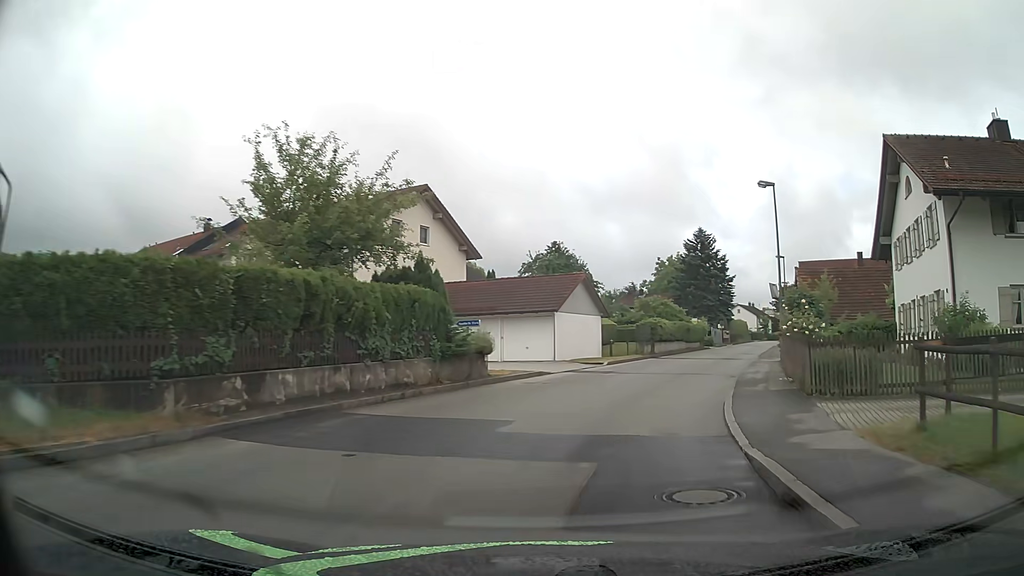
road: unclassified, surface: asphalt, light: Day
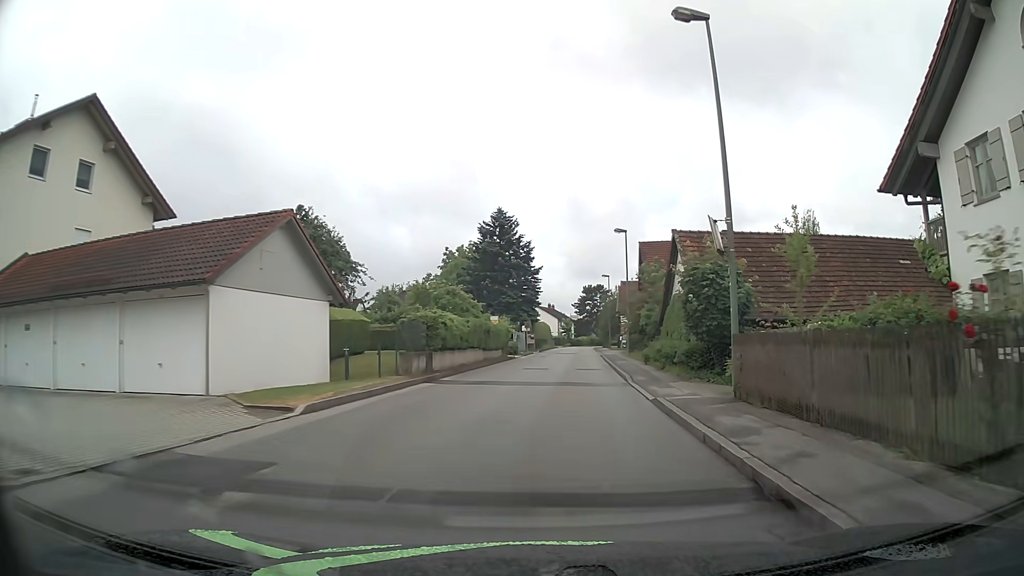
(+3.1, +18.1) m; +18°
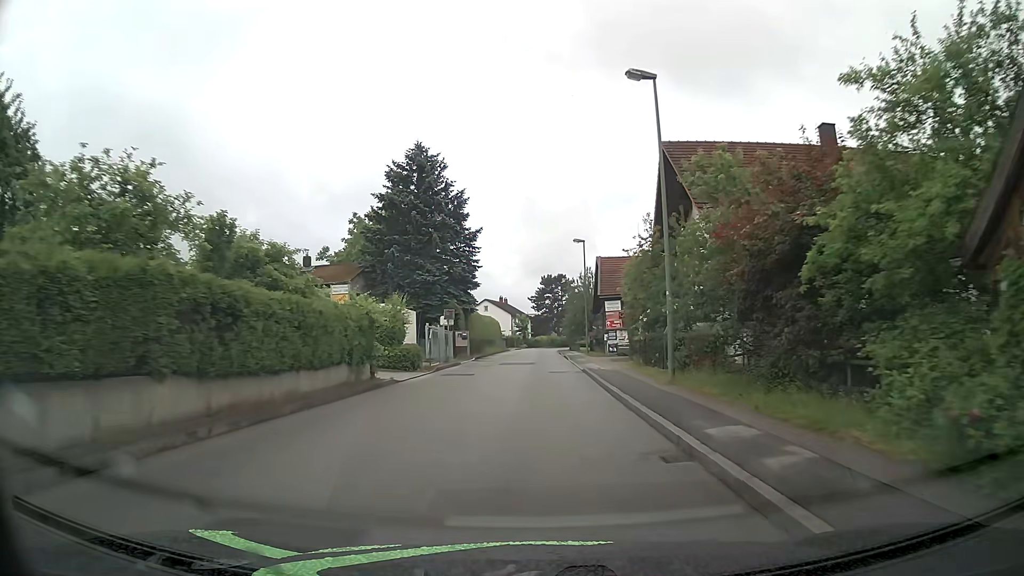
(+1.3, +26.5) m; +3°
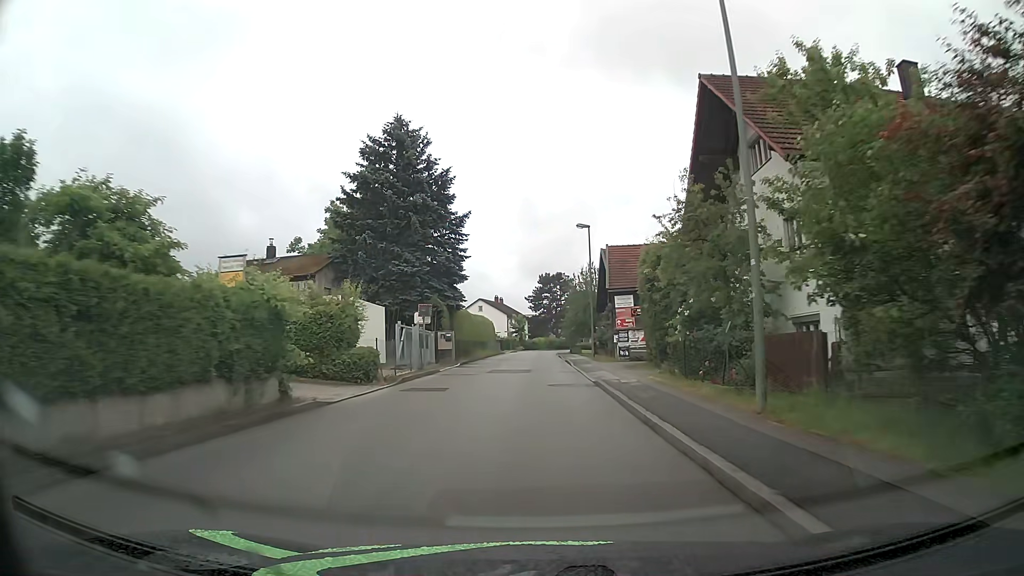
(0.0, +7.0) m; 0°
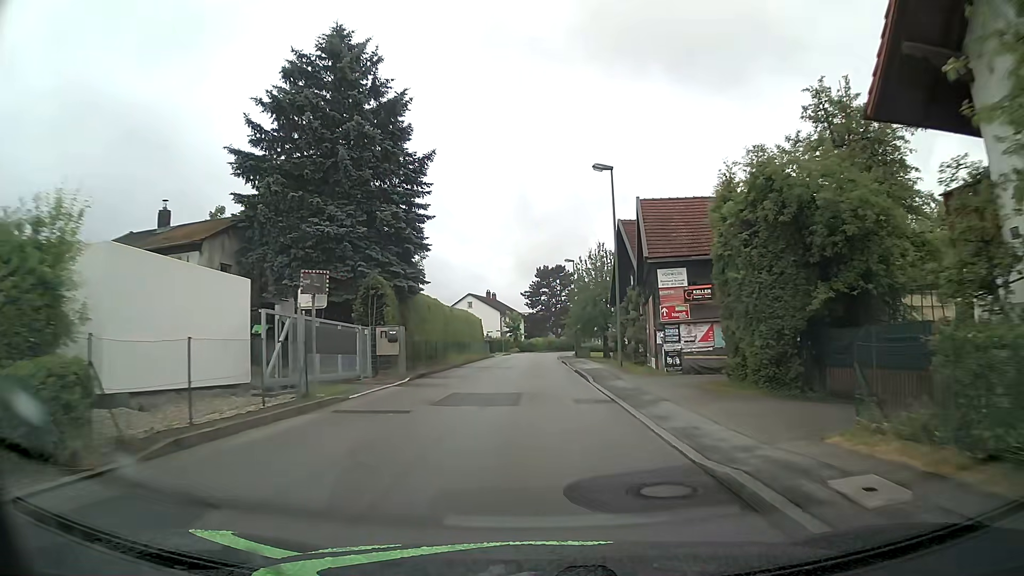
(+0.1, +14.2) m; +1°
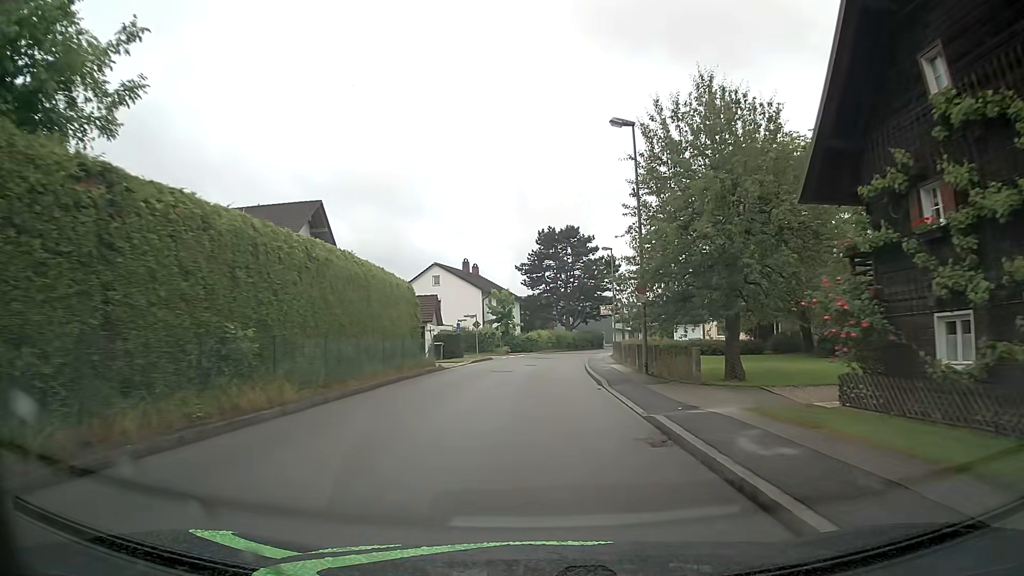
(-0.2, +36.1) m; 0°
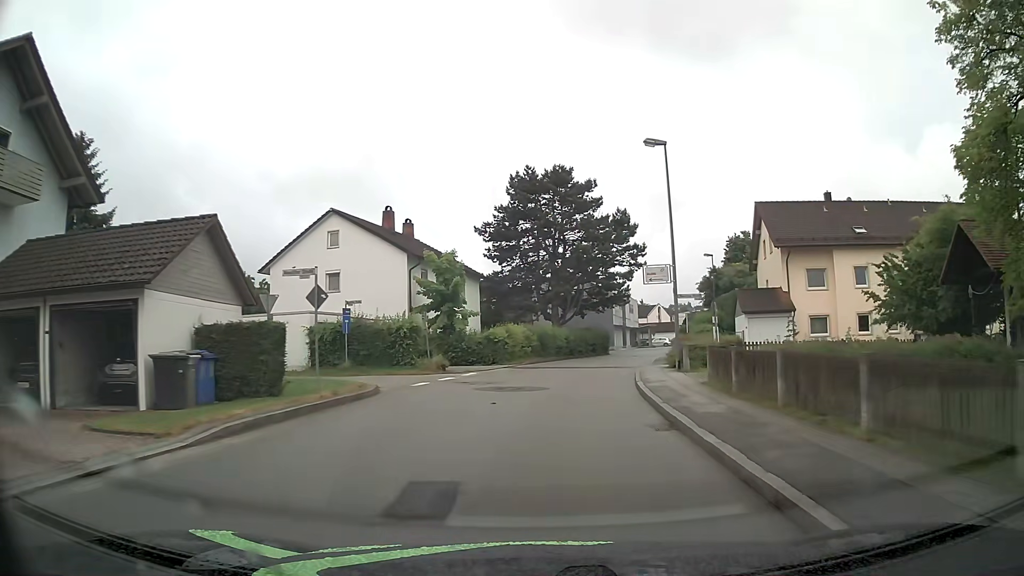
(+0.1, +29.1) m; +2°
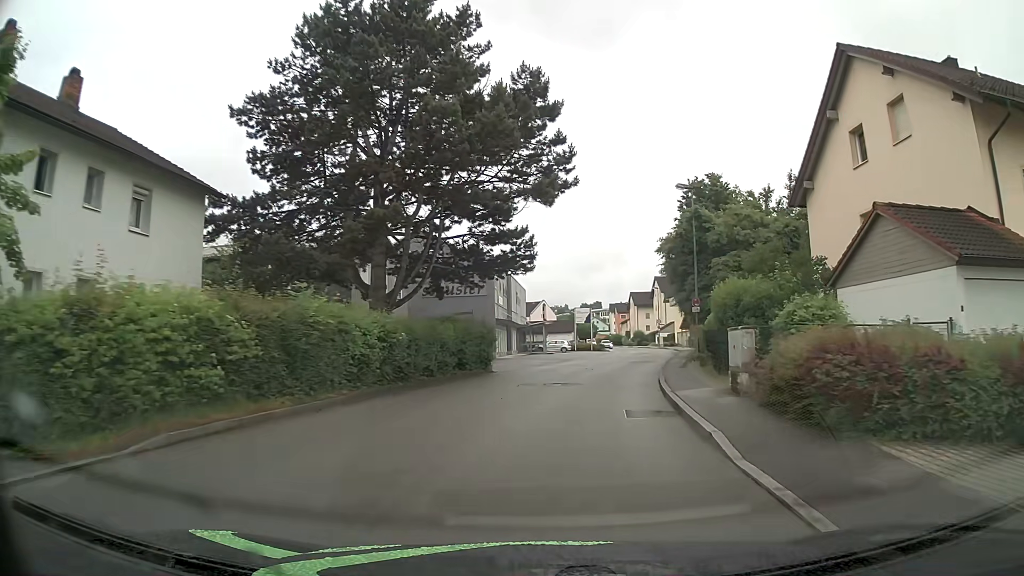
(+2.4, +28.4) m; +11°
(0, +10) (+2, +20) (+4, +30) (+6, +40) (+8, +49) (+10, +59) (+12, +69) (+13, +79) (+13, +89) (+13, +99) m
